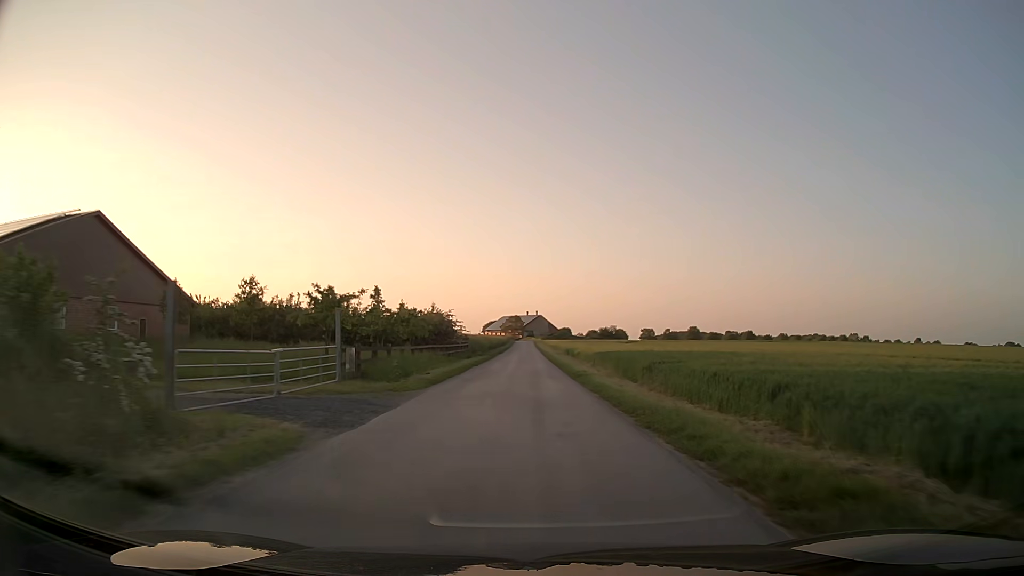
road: unclassified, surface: asphalt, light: Day
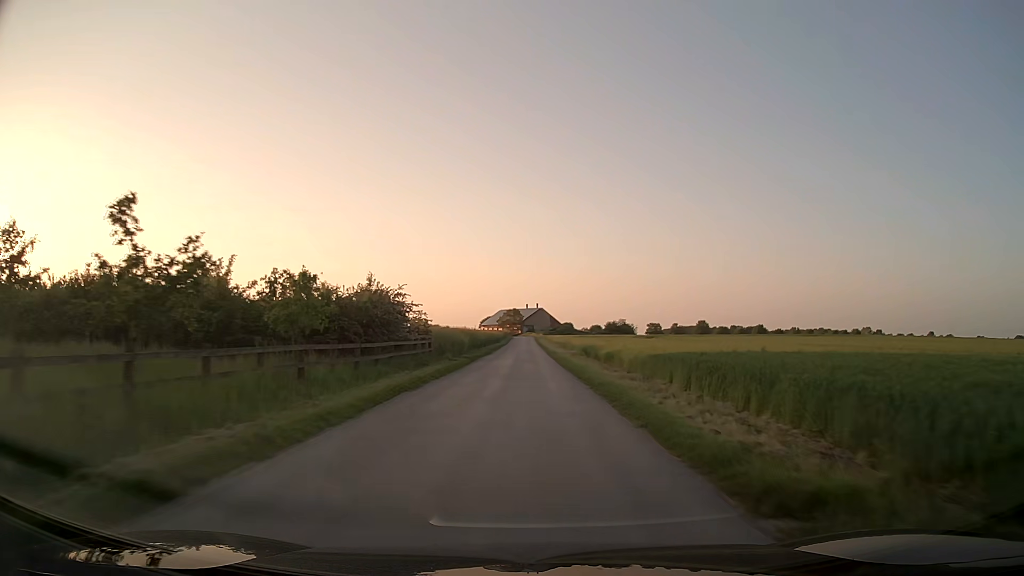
(+0.1, +22.1) m; 0°
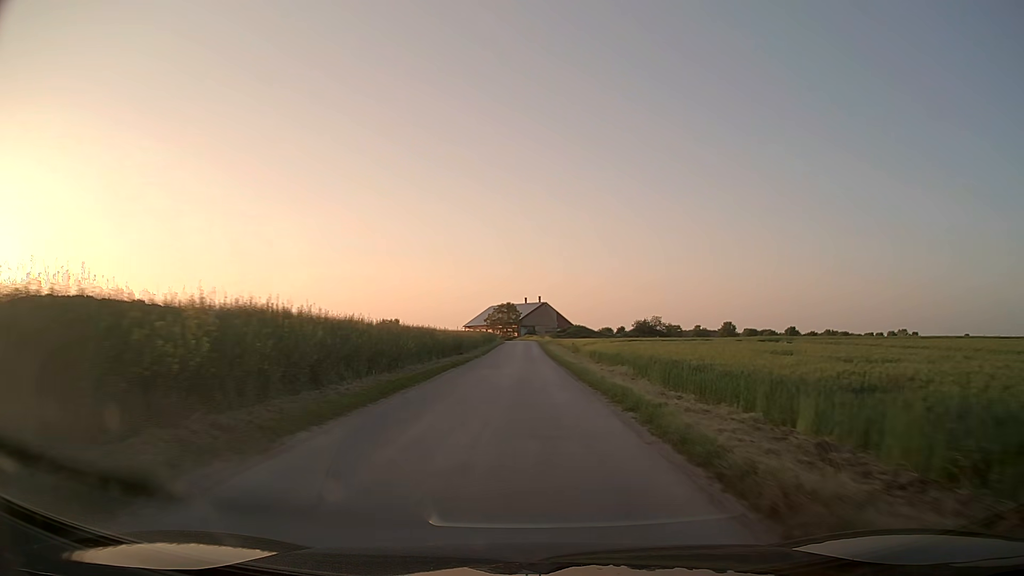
(0.0, +55.5) m; 0°
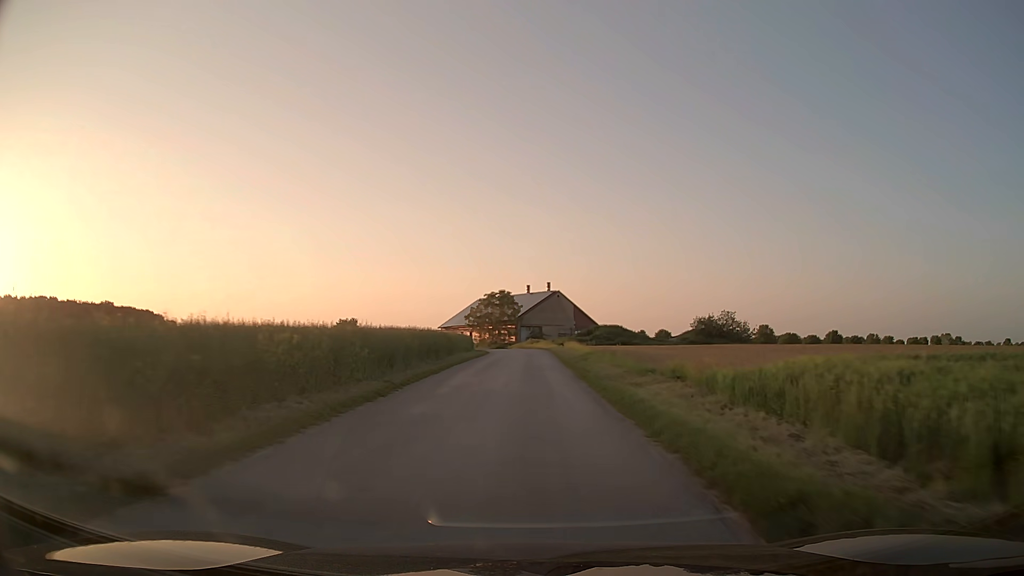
(-0.3, +51.9) m; -1°
(0, +10) (0, +20) (0, +30) (+1, +40) (+1, +50) (0, +60) (-1, +70) (-3, +80) (-6, +89) (-10, +98) m
